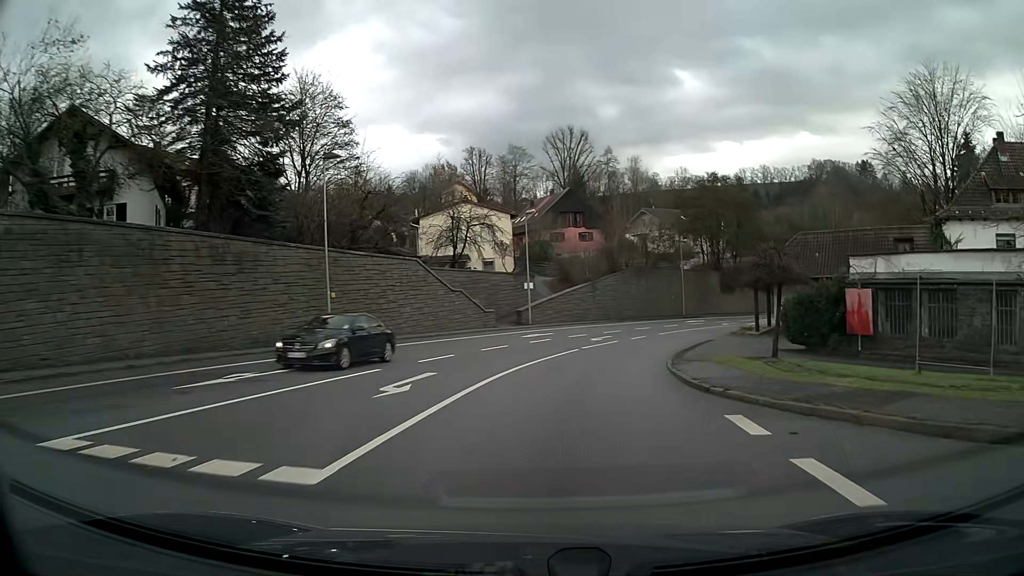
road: primary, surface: asphalt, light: Day
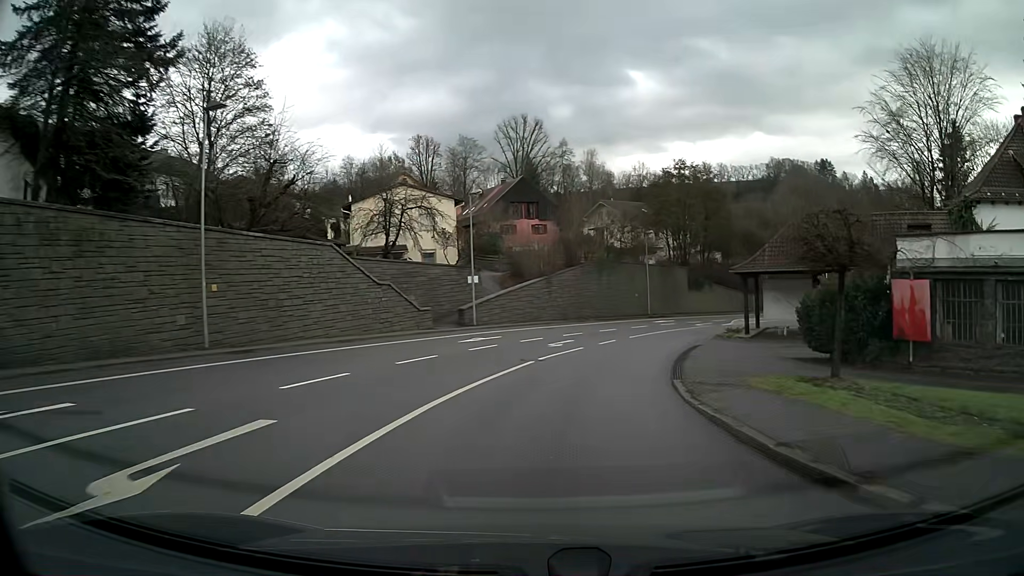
(+0.3, +7.5) m; +4°
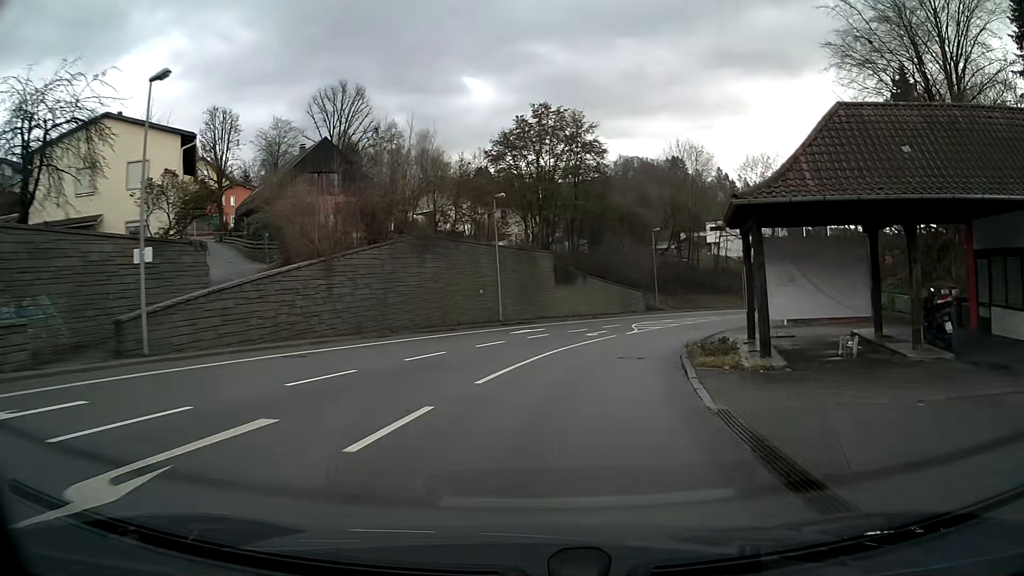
(+2.7, +22.5) m; +14°
